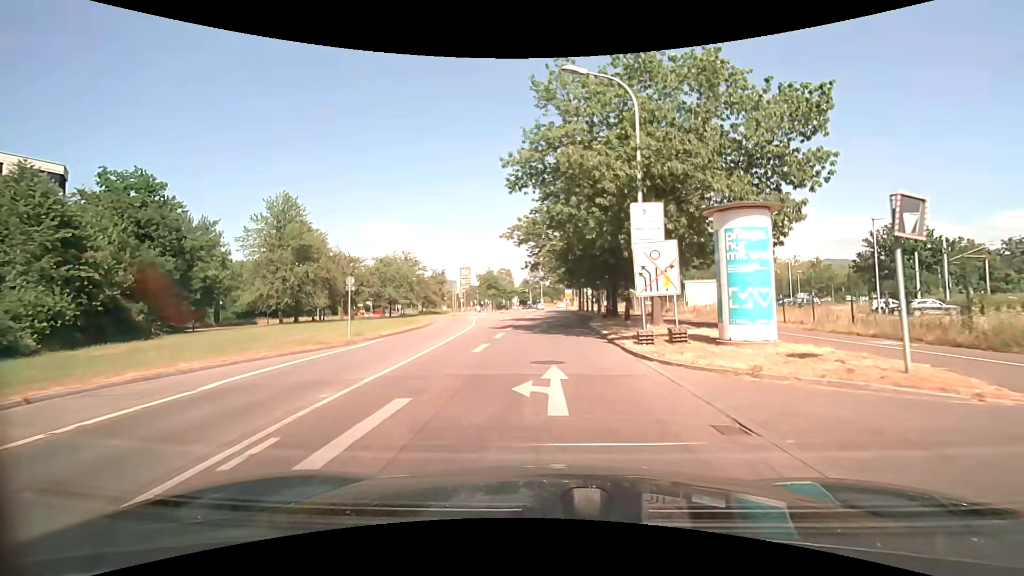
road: secondary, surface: asphalt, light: Day
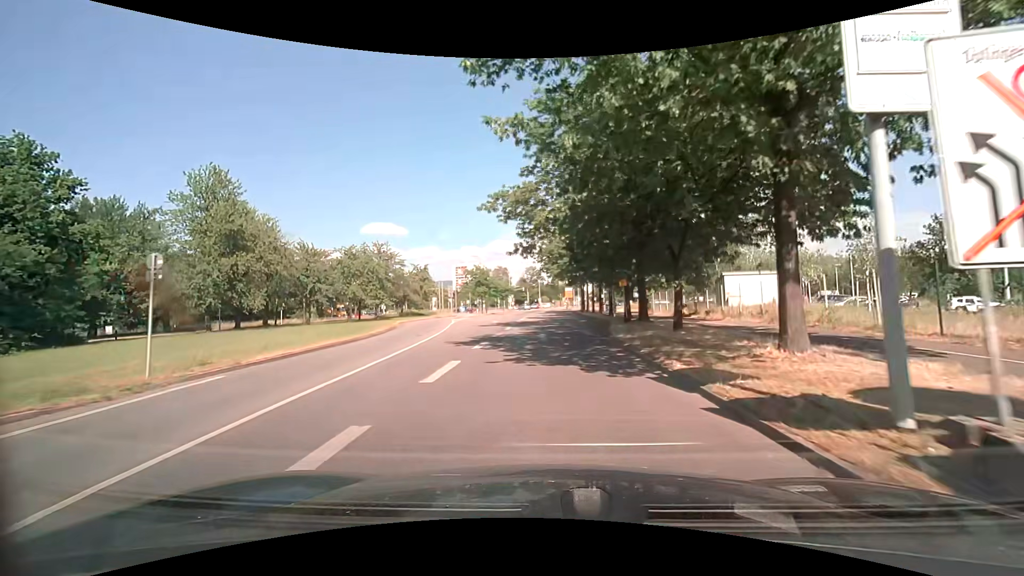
(0.0, +11.6) m; +1°
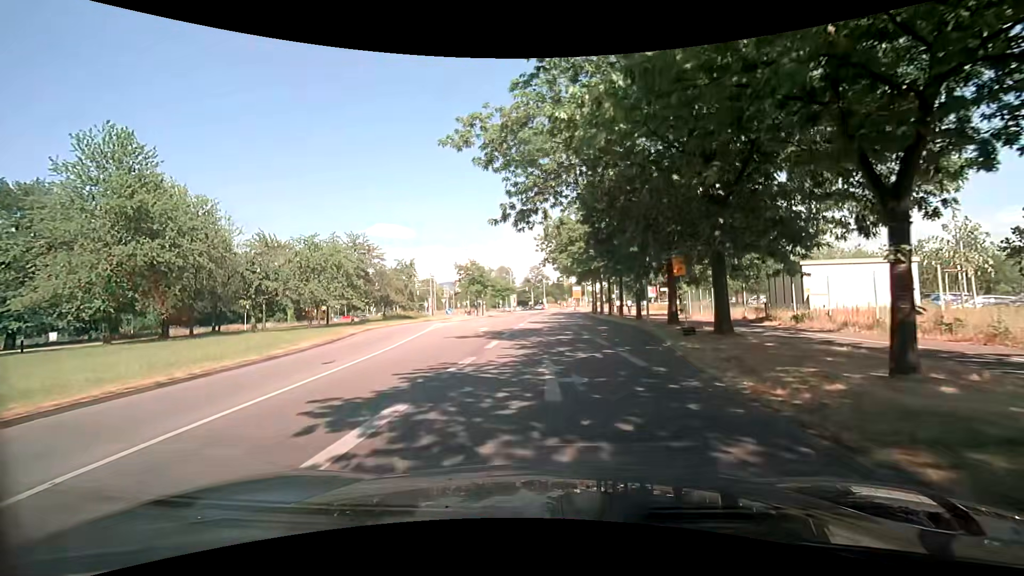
(-0.2, +10.8) m; -1°
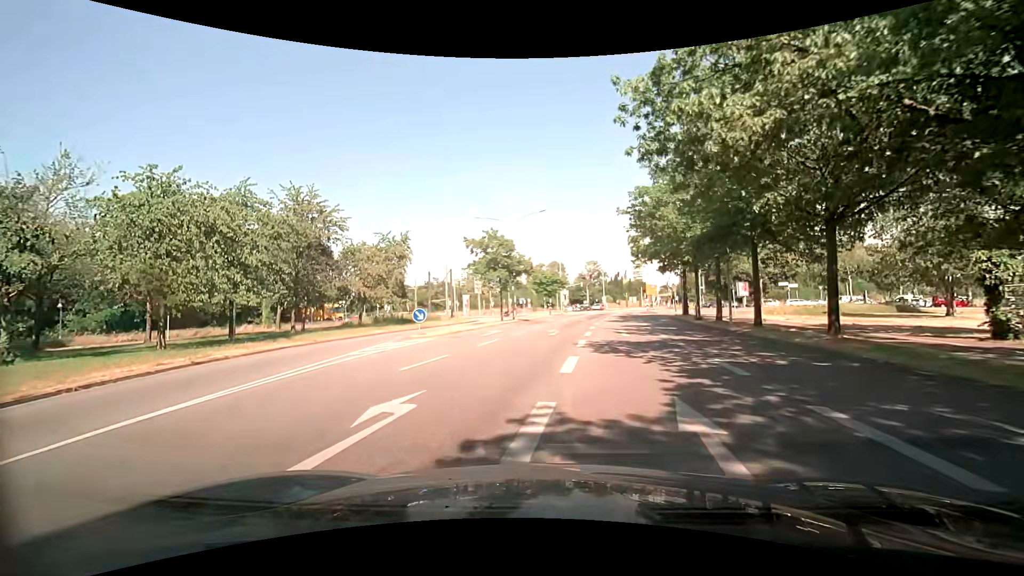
(-0.8, +24.4) m; -7°
